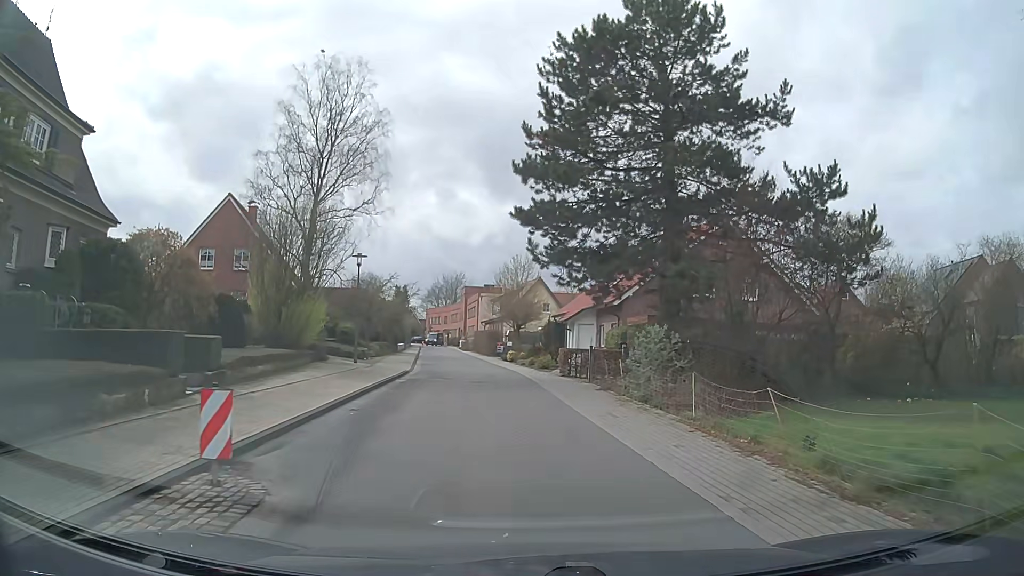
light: Day
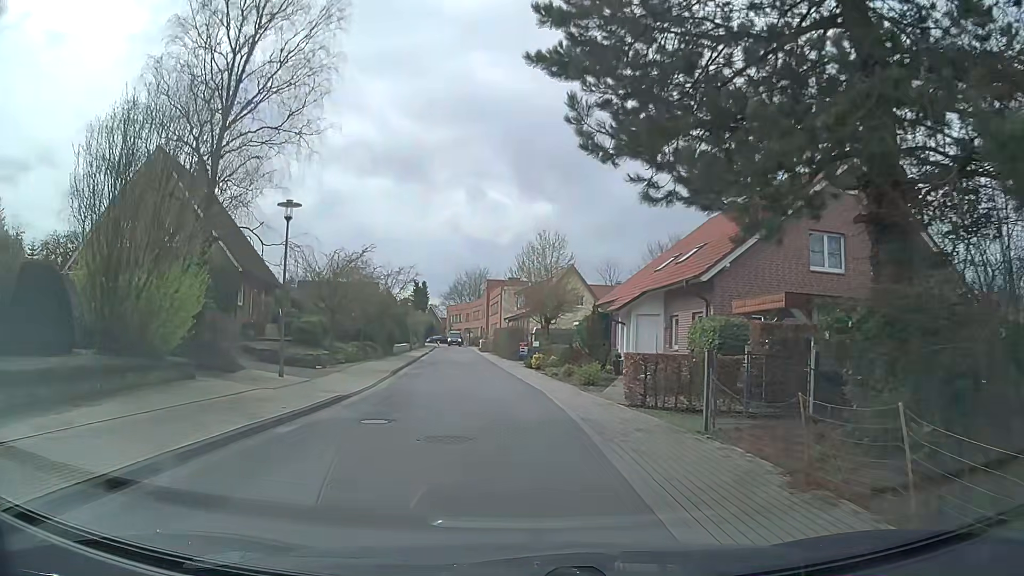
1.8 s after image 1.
(0.0, +12.9) m; -1°
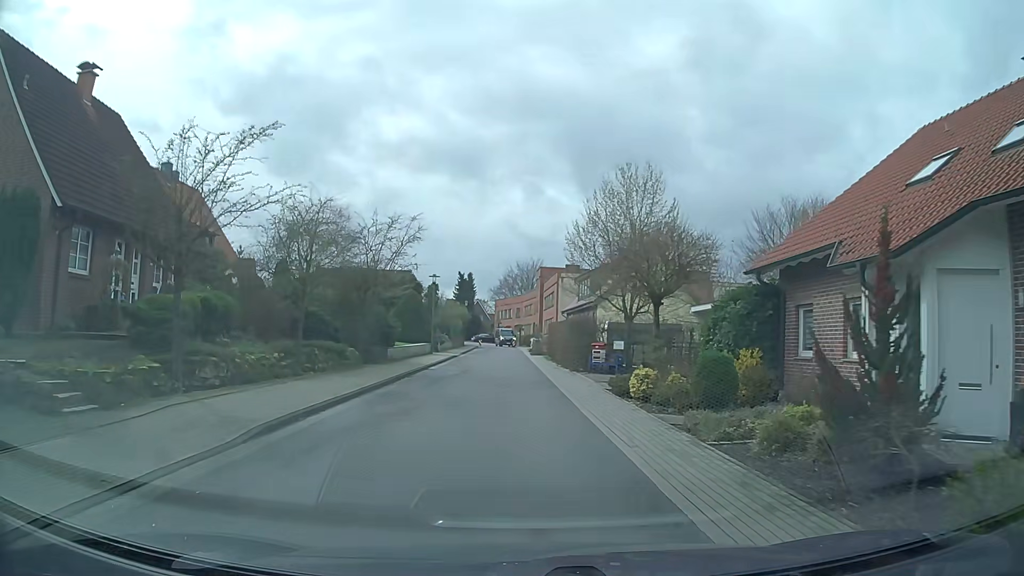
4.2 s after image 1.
(-0.9, +17.4) m; -4°
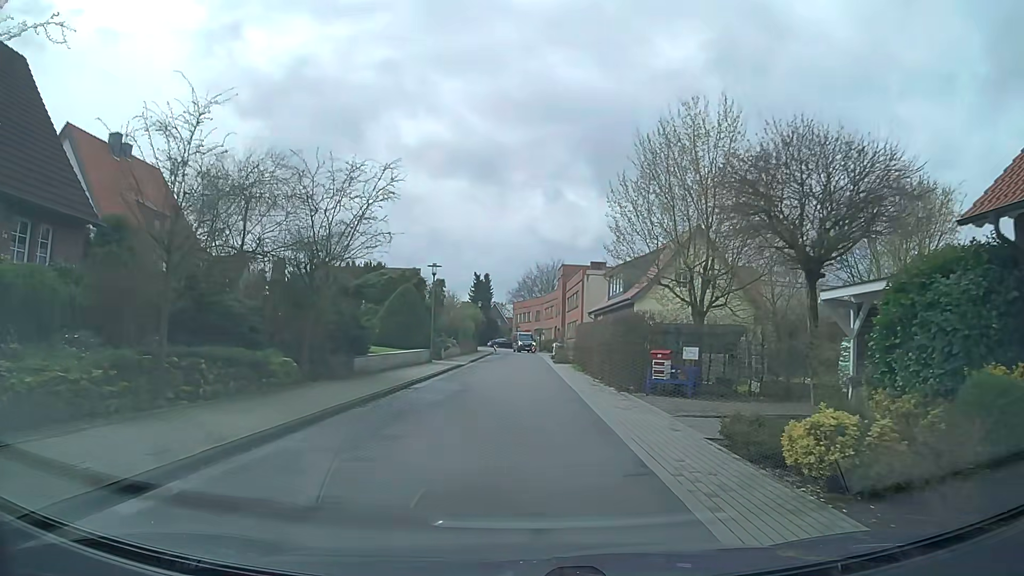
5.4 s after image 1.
(-0.4, +8.8) m; -4°
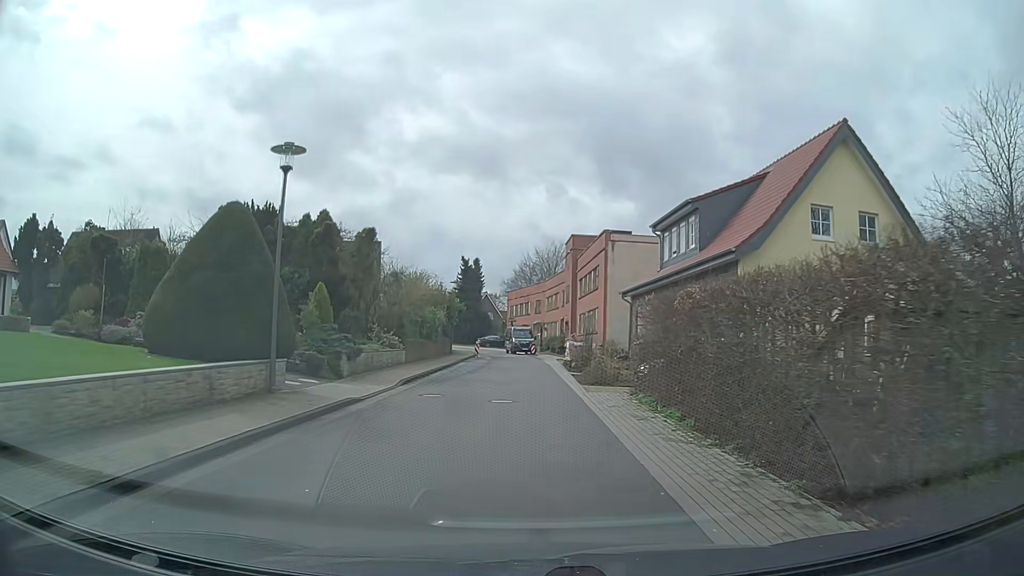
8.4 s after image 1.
(+0.2, +22.0) m; -1°
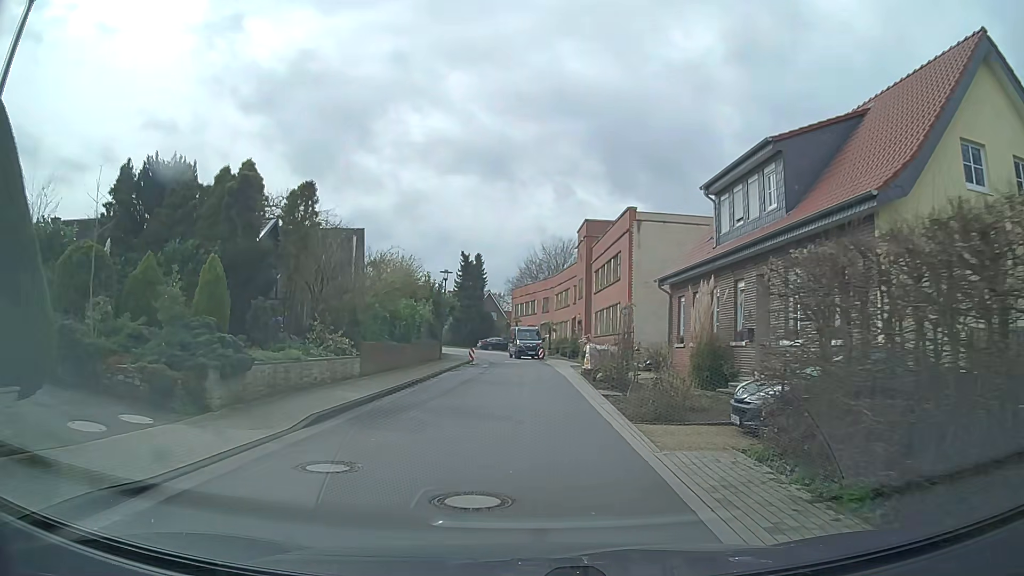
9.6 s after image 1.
(+0.2, +8.8) m; +1°
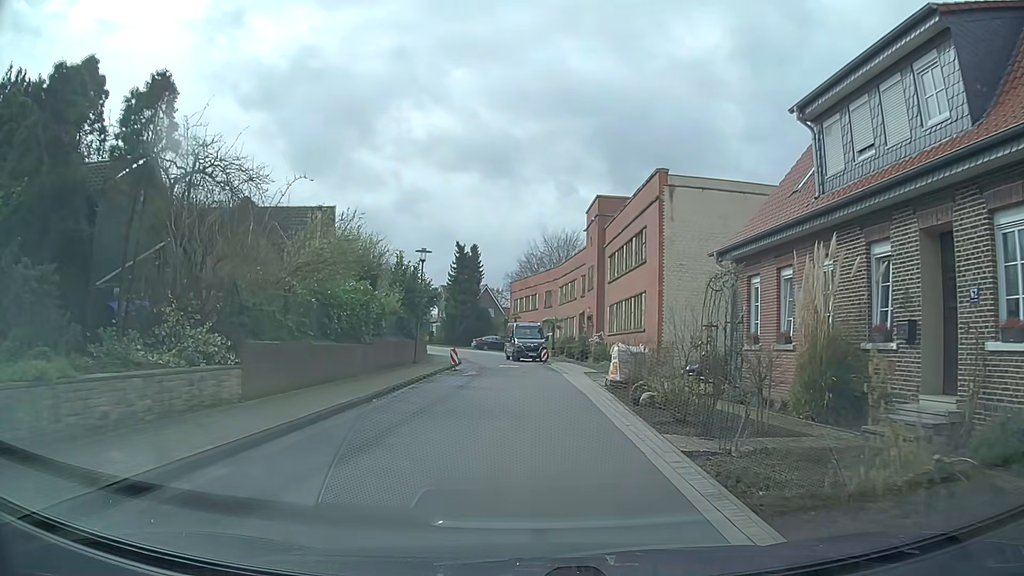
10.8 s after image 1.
(-0.1, +8.7) m; 0°
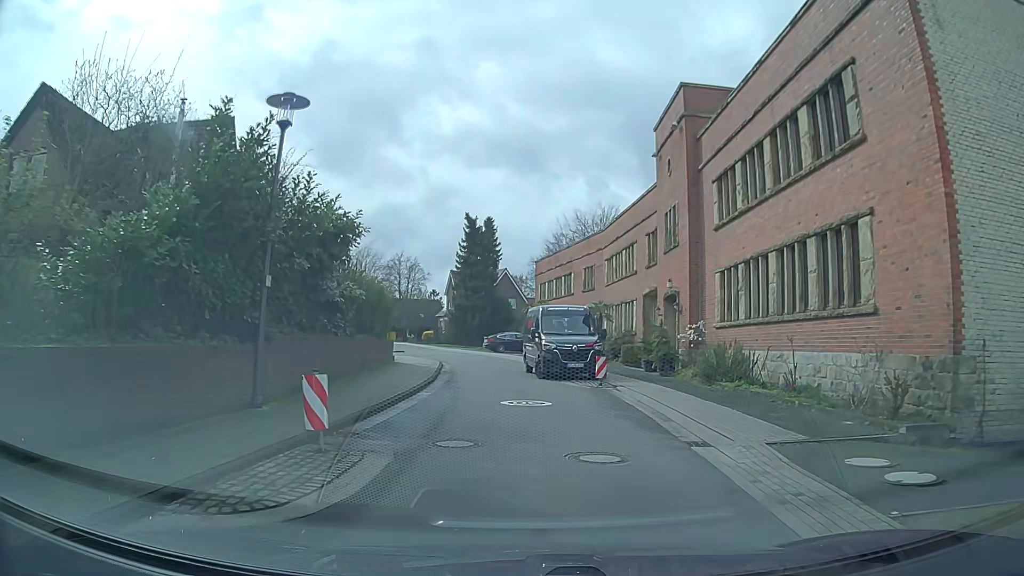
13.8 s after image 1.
(-0.2, +20.0) m; -2°
